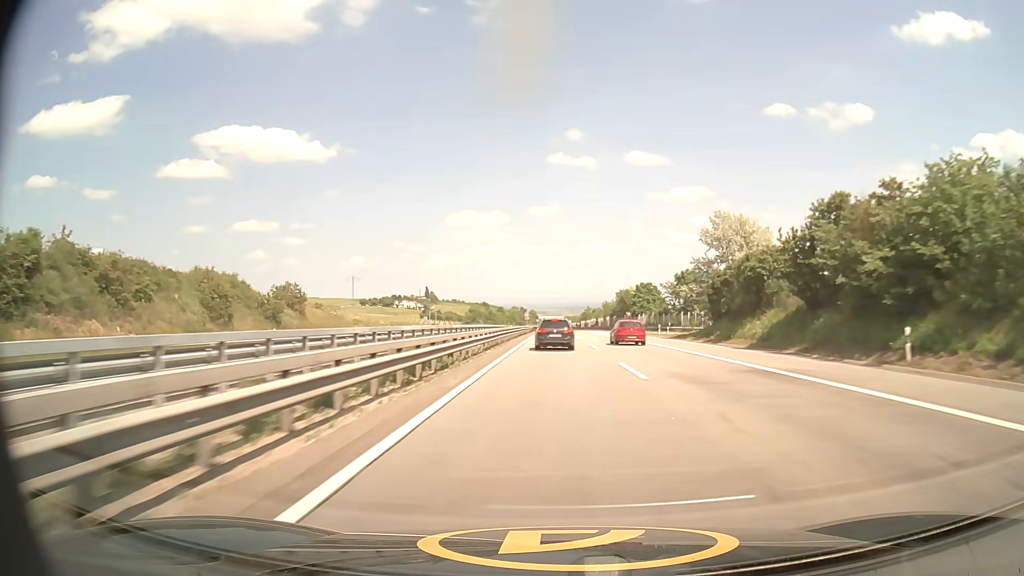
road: motorway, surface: asphalt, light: Day
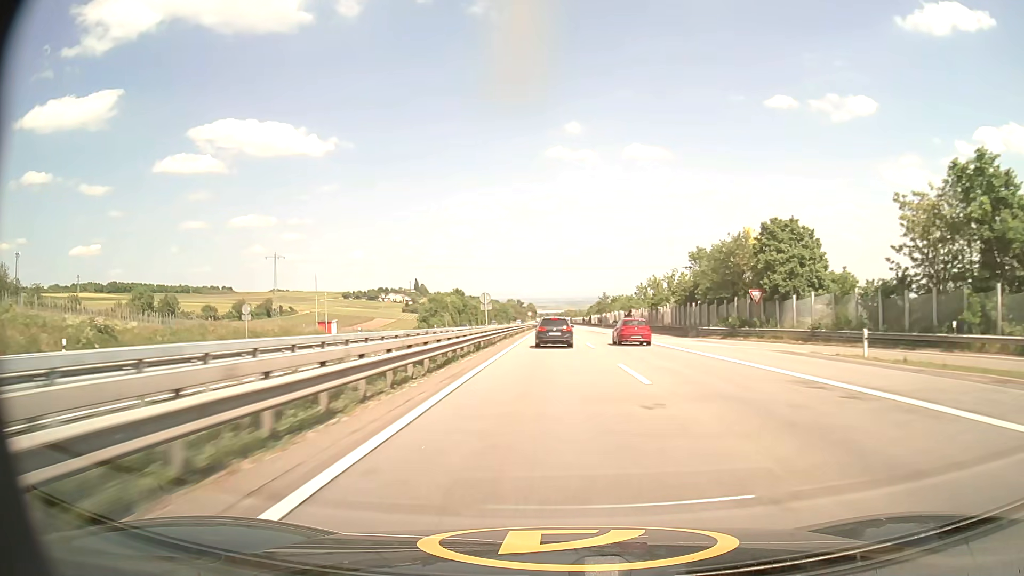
(0.0, +73.6) m; 0°
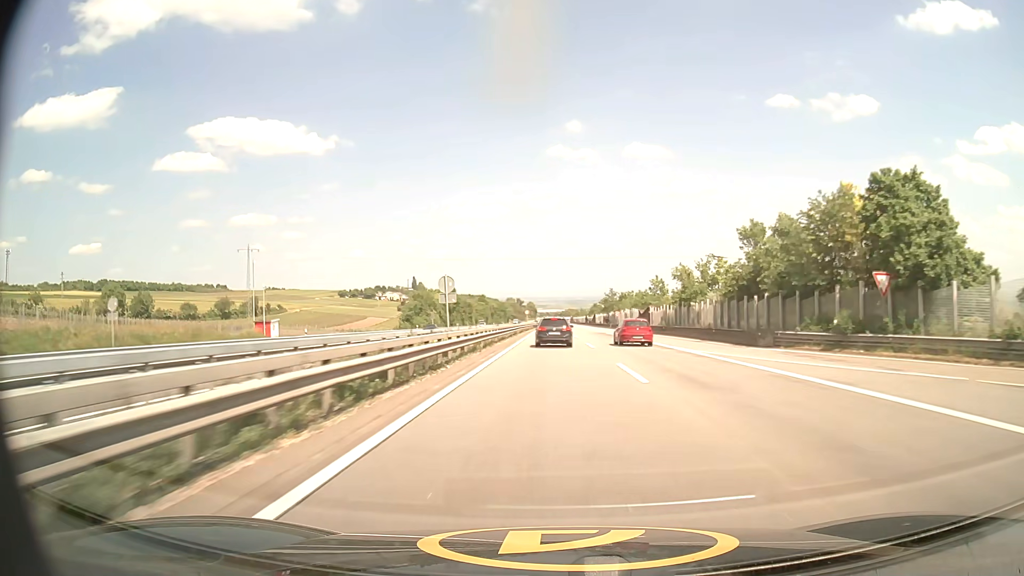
(0.0, +17.7) m; 0°
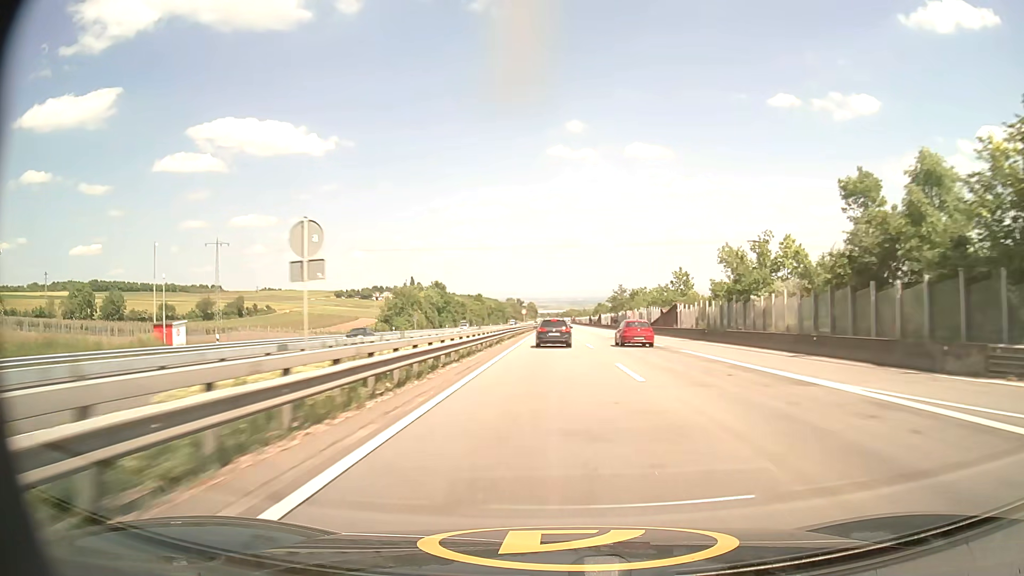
(0.0, +17.4) m; 0°
(0, +10) (0, +20) (0, +30) (0, +40) (0, +50) (0, +60) (0, +70) (0, +80) (0, +90) (0, +100) m
